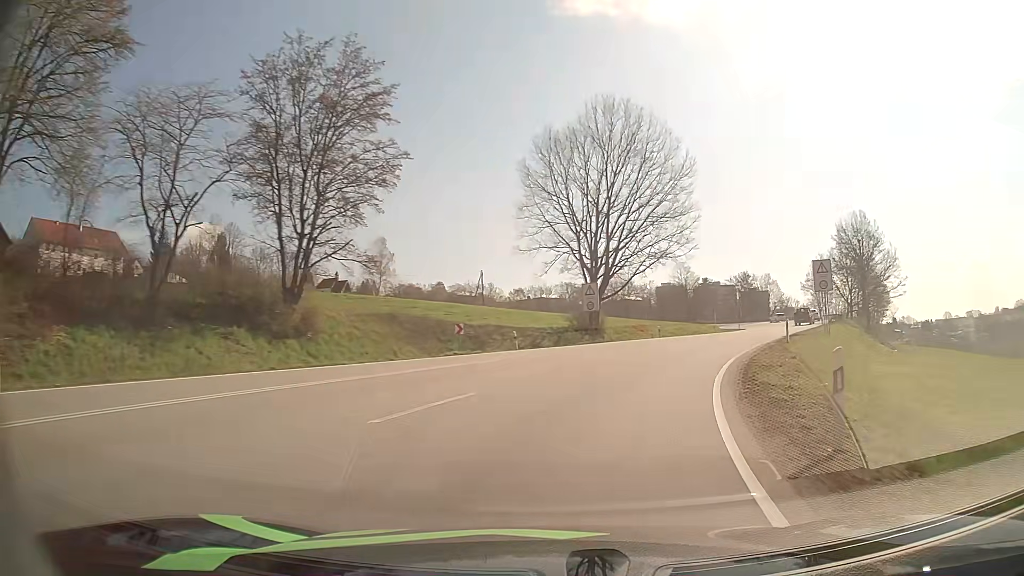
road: primary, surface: asphalt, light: Day
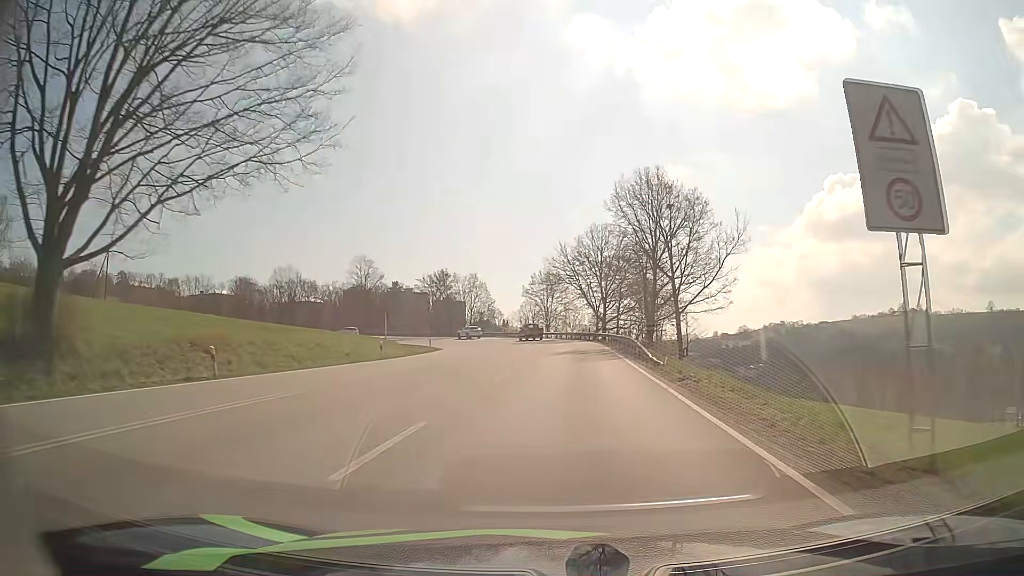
(+10.0, +35.9) m; +26°
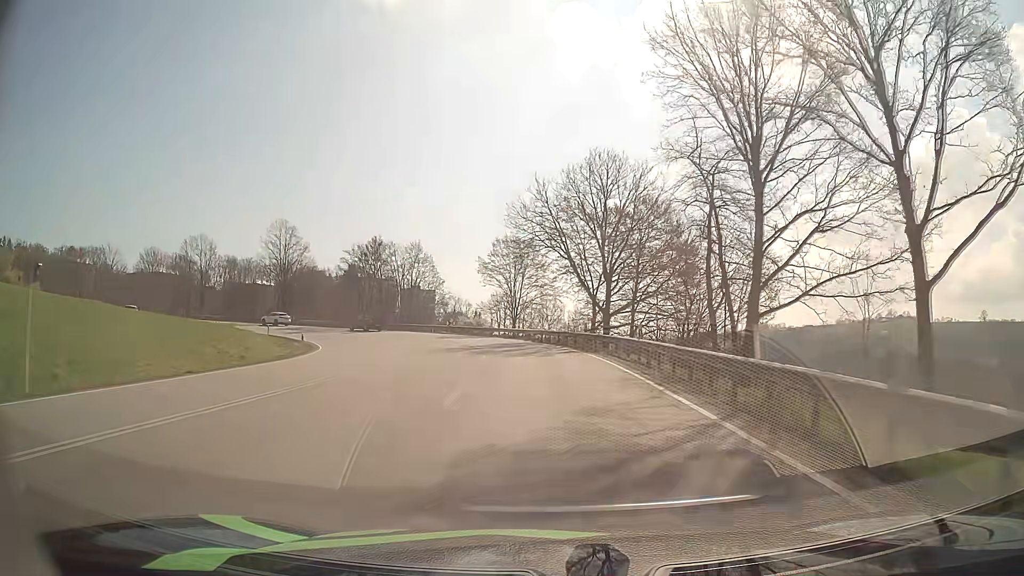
(+0.9, +31.0) m; +2°
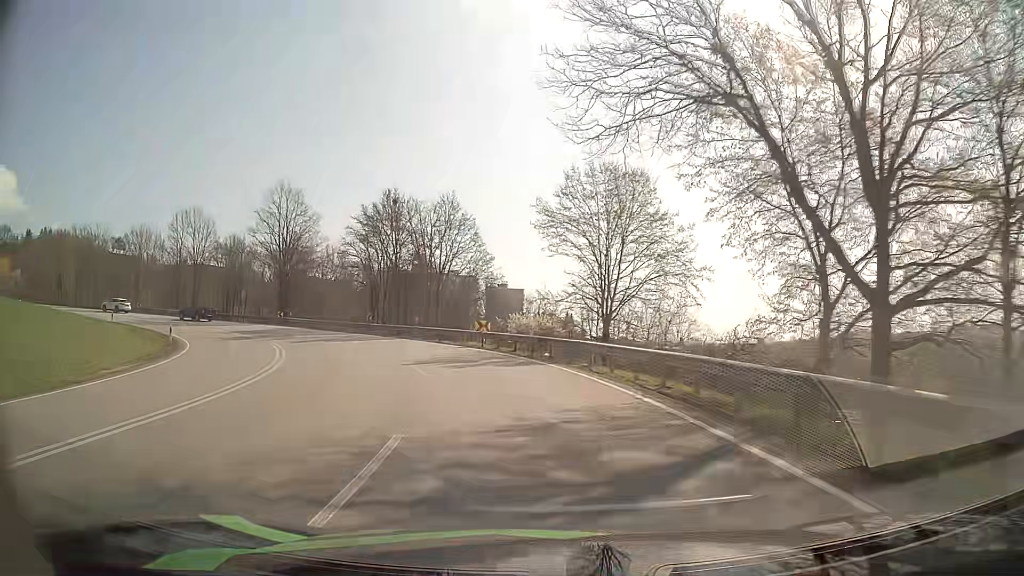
(-1.1, +29.9) m; -7°
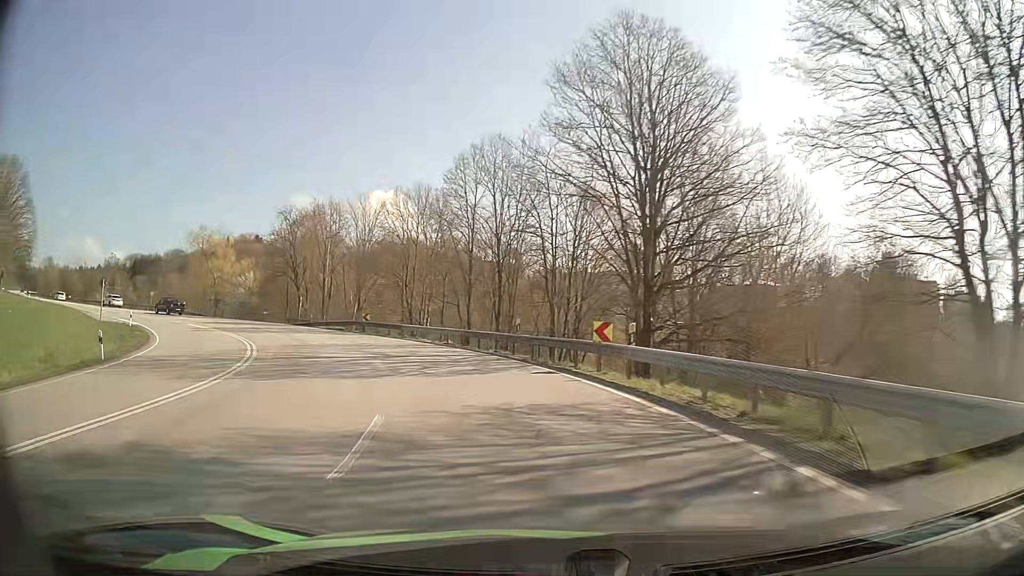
(-14.6, +43.6) m; -38°
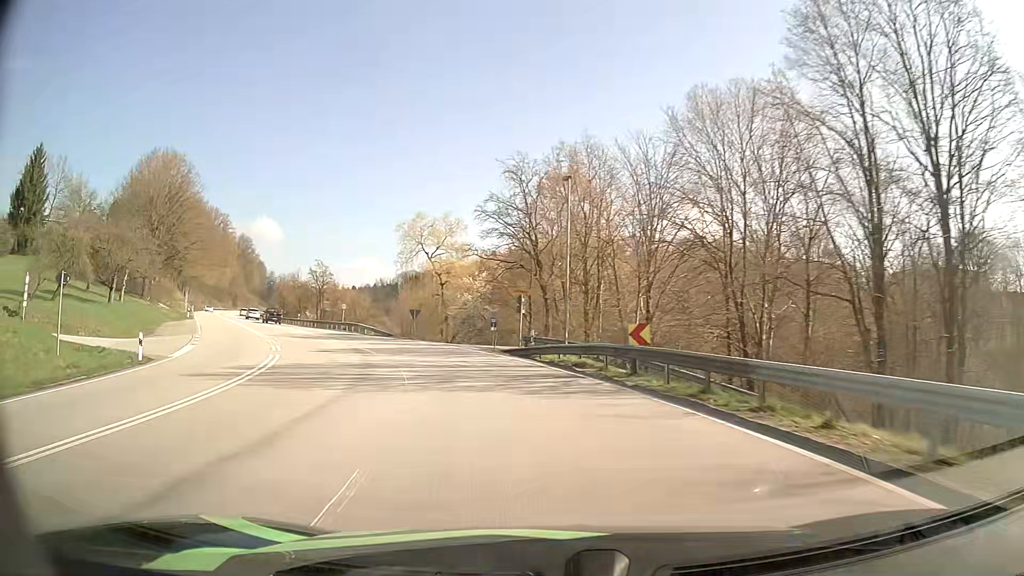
(-6.3, +27.3) m; -26°
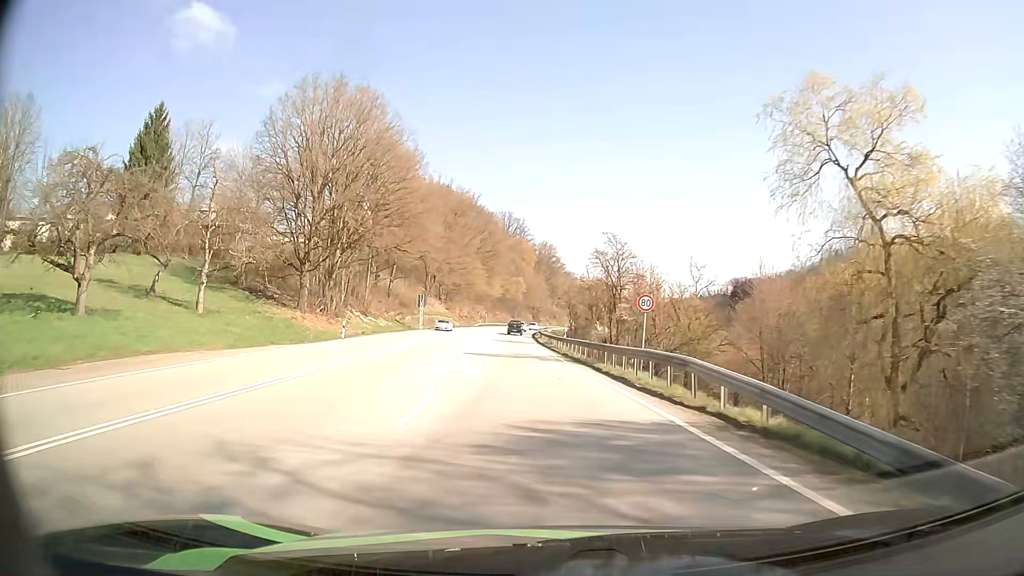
(-11.3, +40.1) m; -28°
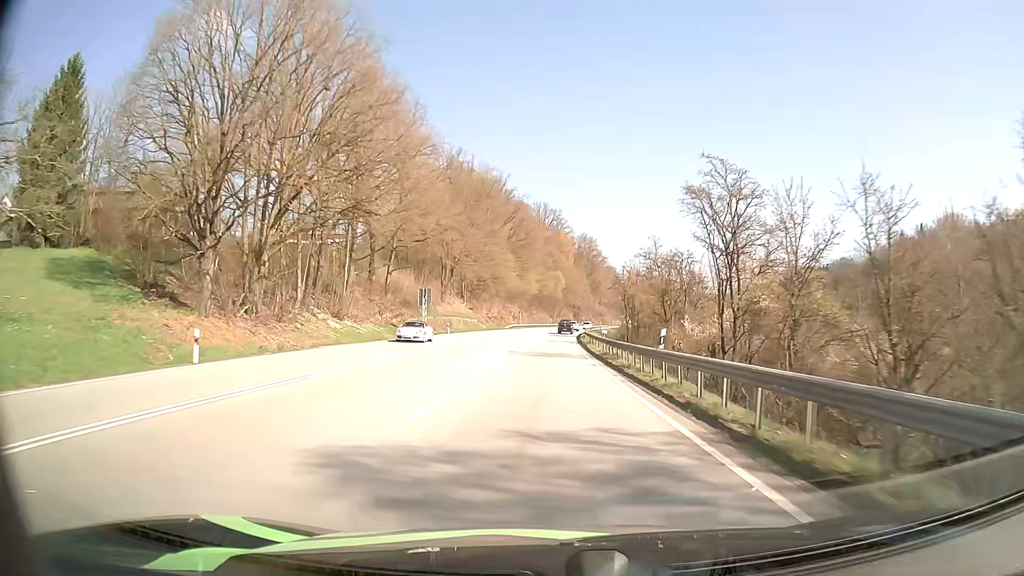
(-1.0, +24.0) m; -4°
(0, +10) (0, +20) (0, +30) (0, +40) (0, +50) (0, +60) (0, +70) (+1, +80) (+1, +90) (+2, +100) m
